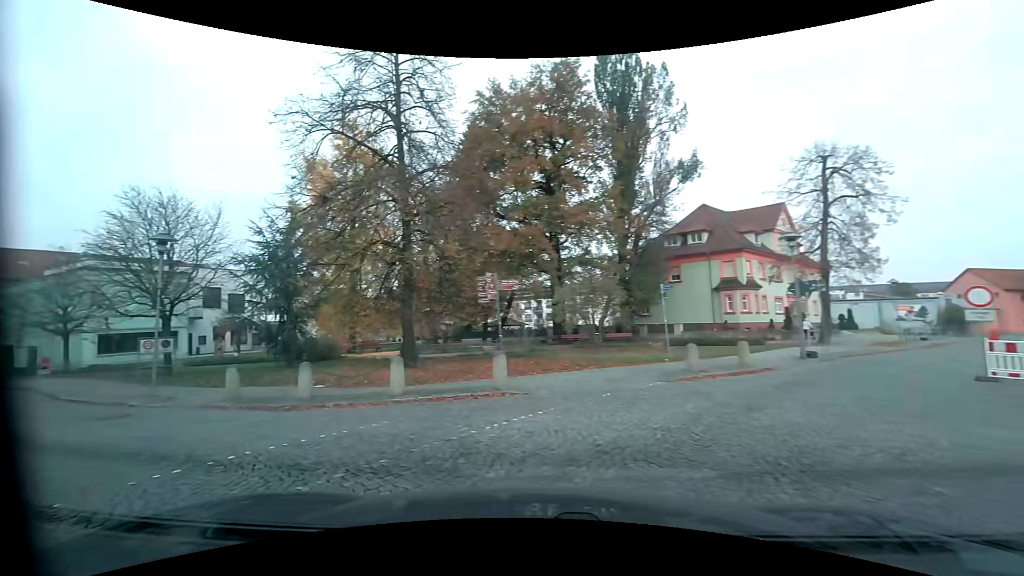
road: residential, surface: sett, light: Day
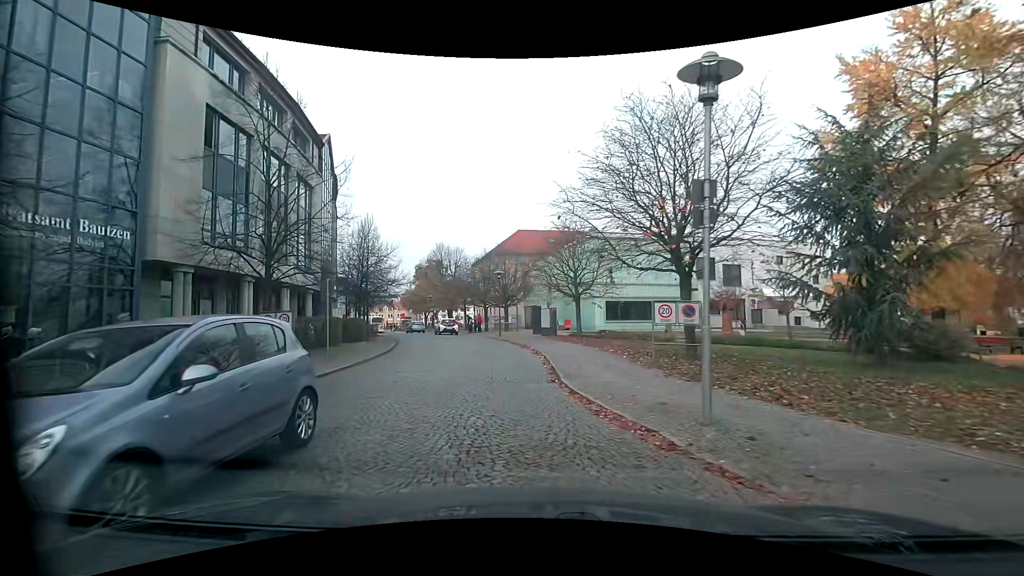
(-6.1, +9.4) m; -48°
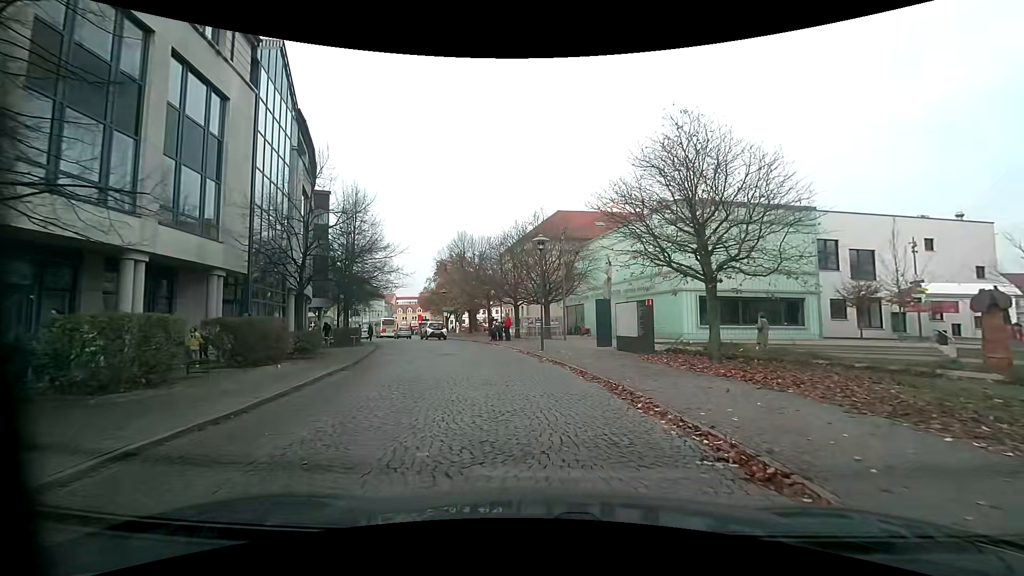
(-1.9, +15.2) m; -3°
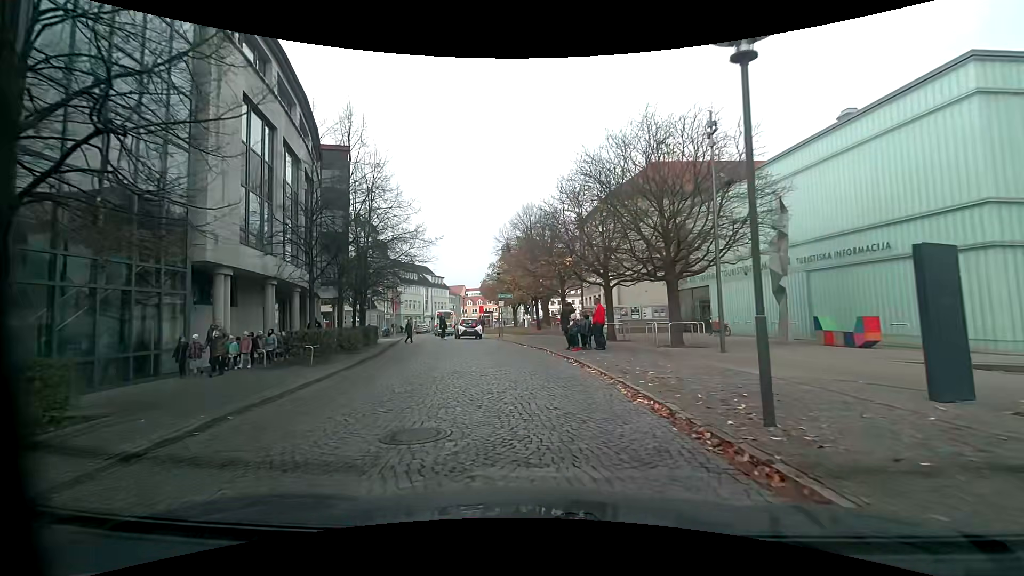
(-1.7, +14.6) m; -11°
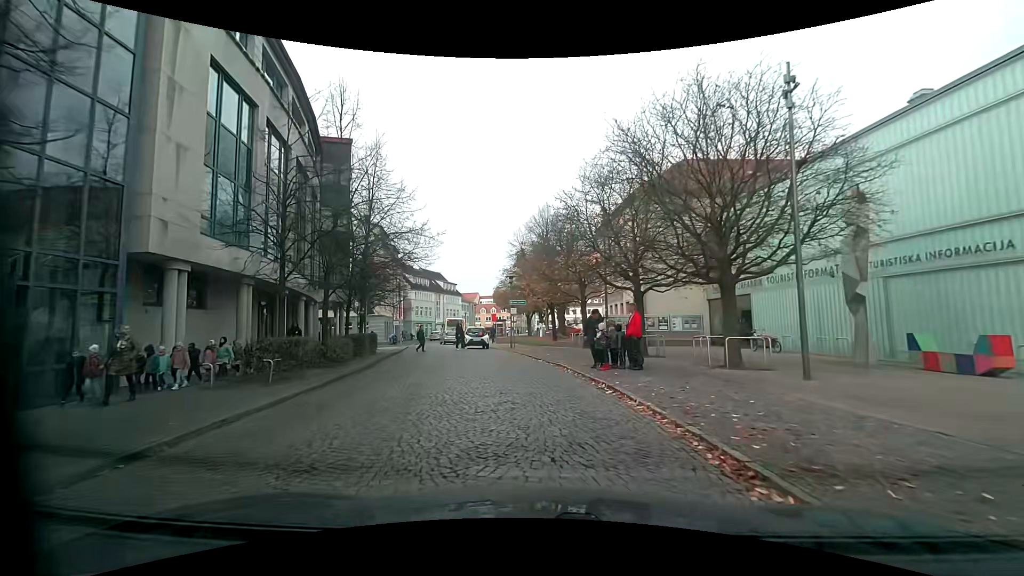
(0.0, +3.3) m; 0°
